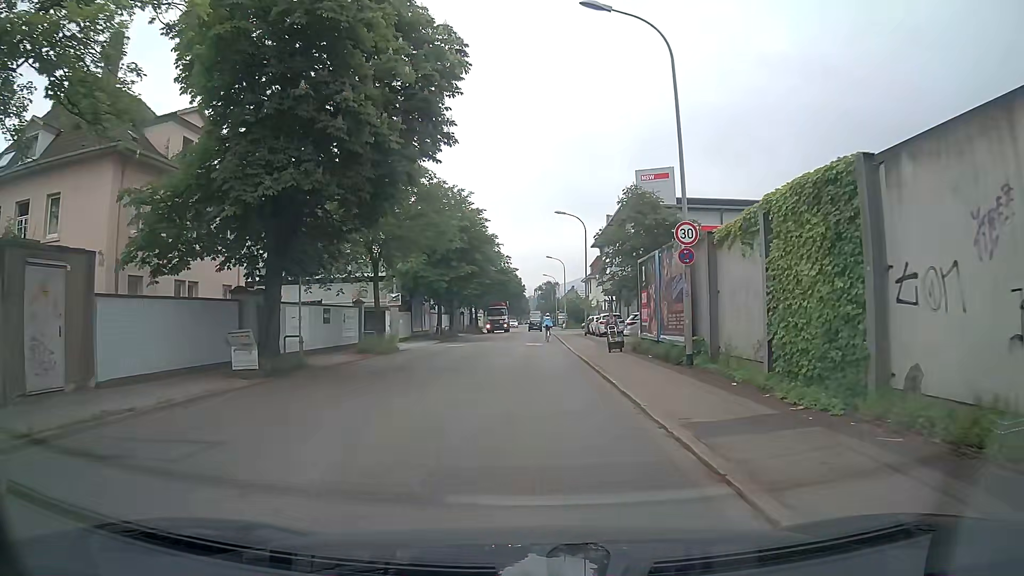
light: Day
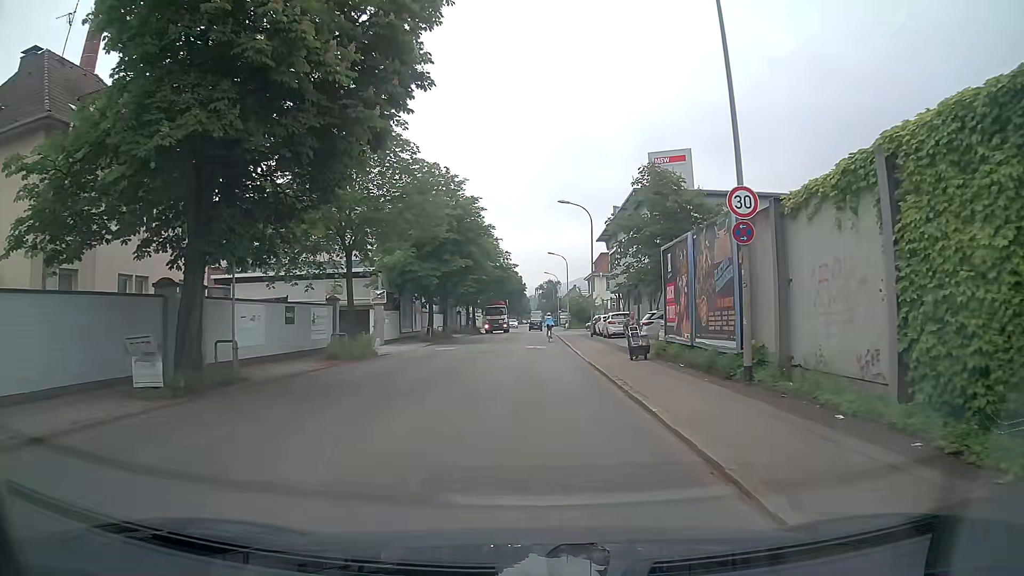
(0.0, +4.5) m; 0°
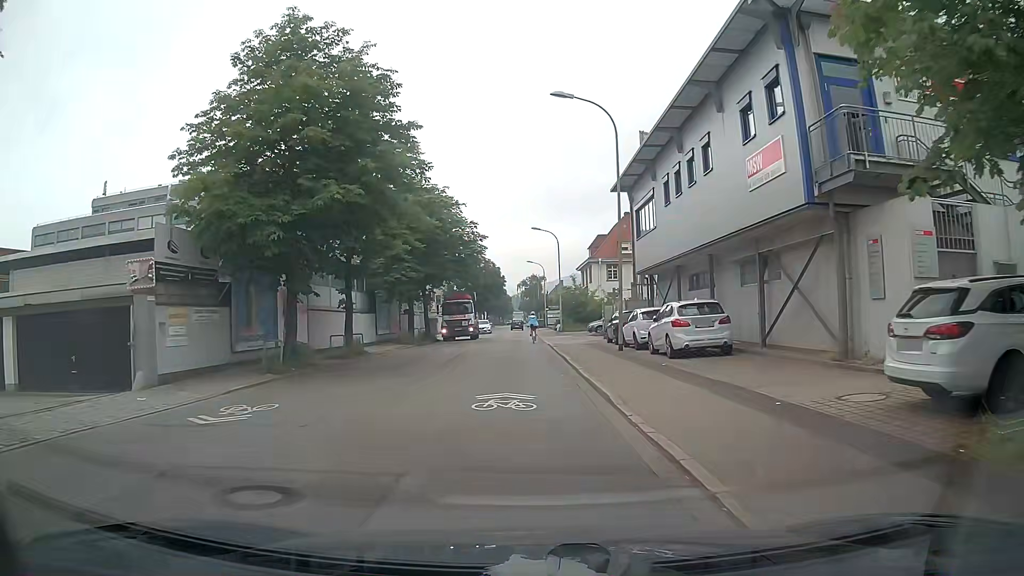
(+0.3, +22.5) m; 0°
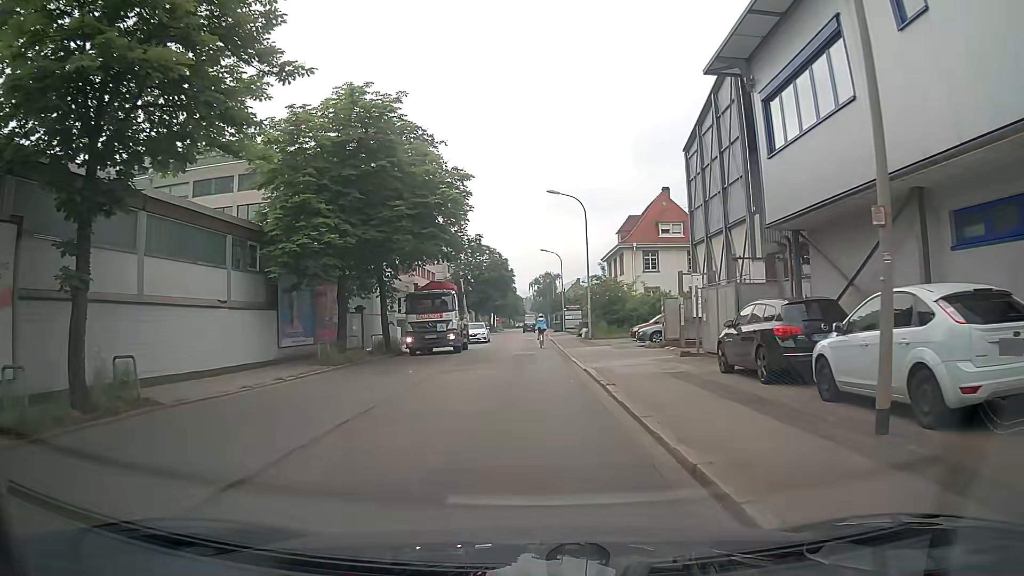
(0.0, +18.1) m; 0°
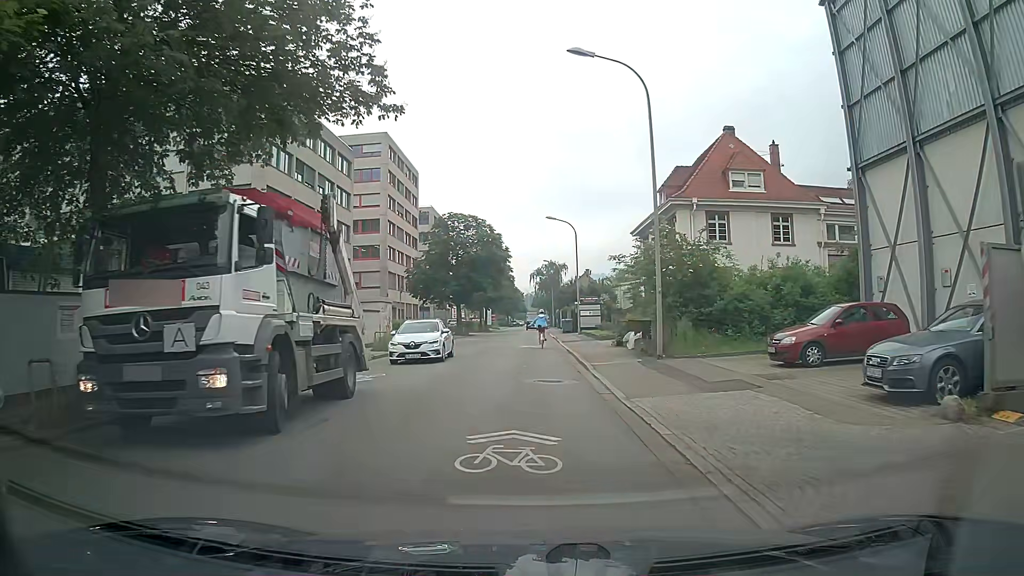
(-0.1, +22.5) m; 0°
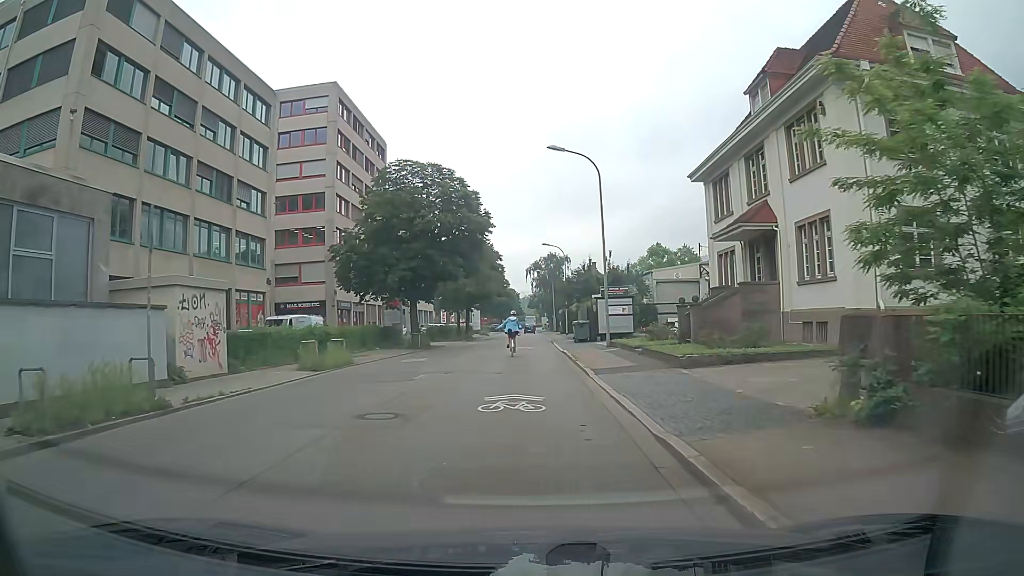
(-0.2, +22.6) m; -1°
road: tertiary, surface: asphalt
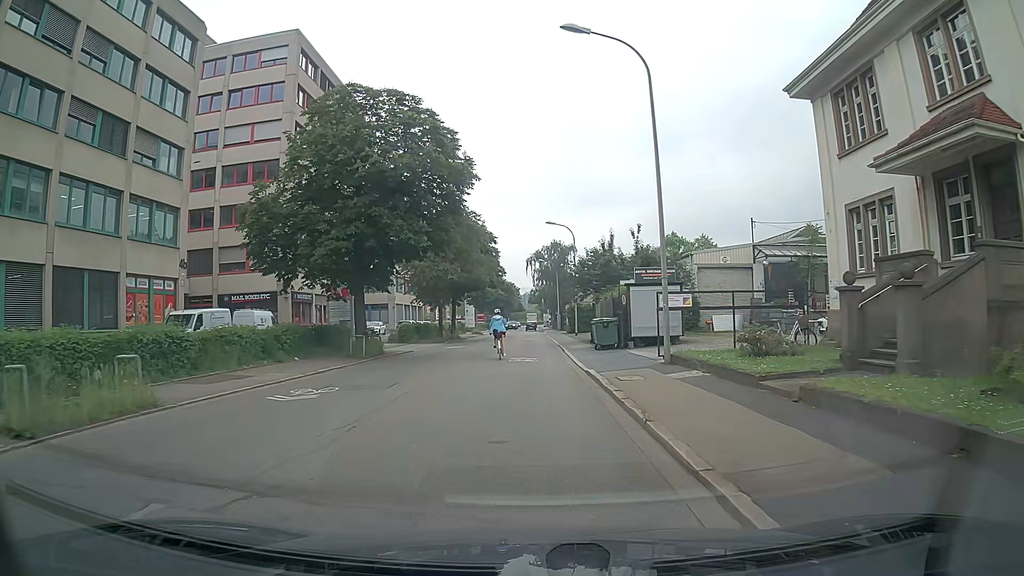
(+0.2, +13.4) m; +1°
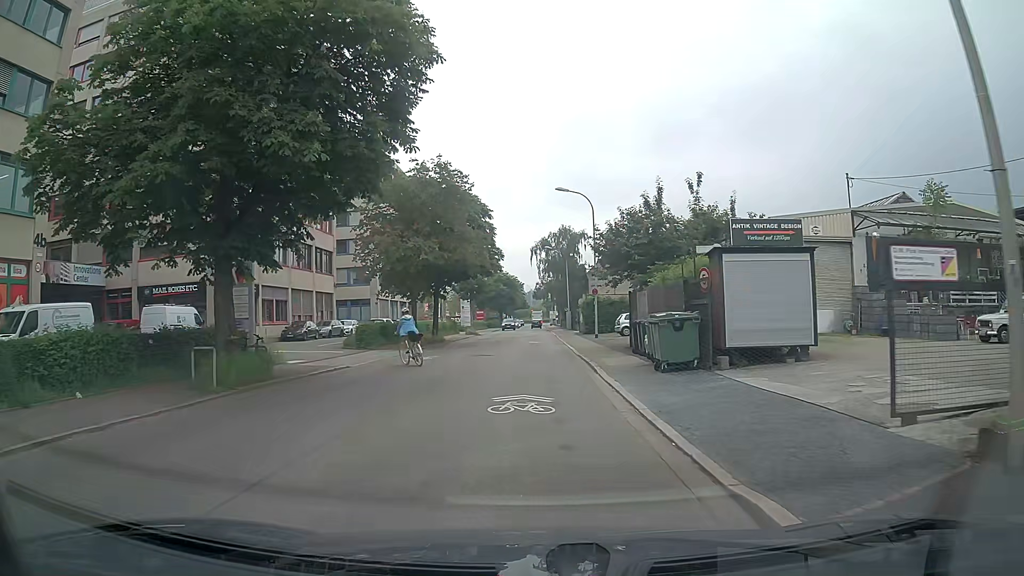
(0.0, +13.3) m; 0°
(0, +10) (0, +20) (0, +30) (0, +40) (0, +50) (0, +60) (0, +70) (0, +80) (0, +90) (0, +100) m
